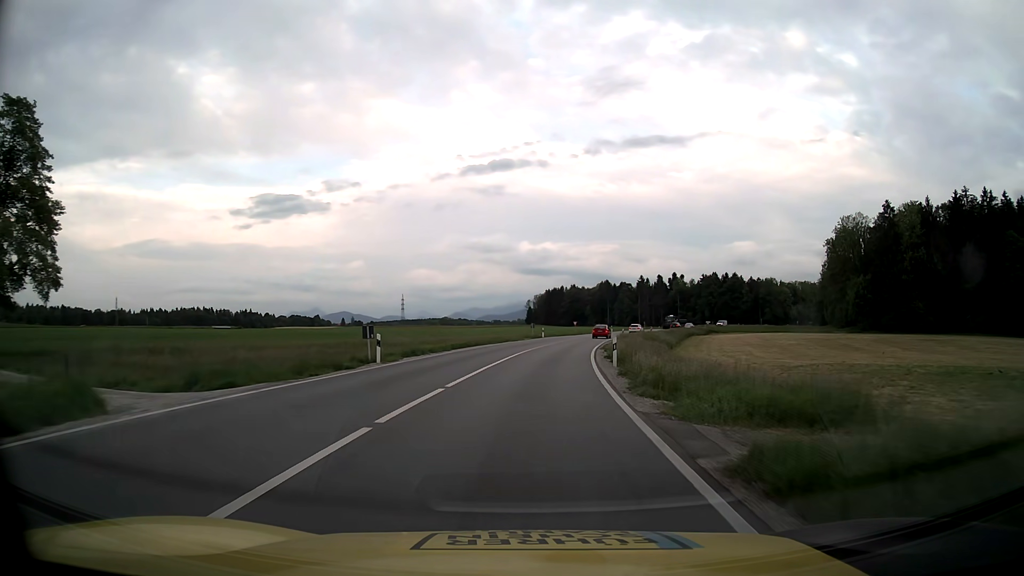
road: primary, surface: asphalt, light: Day
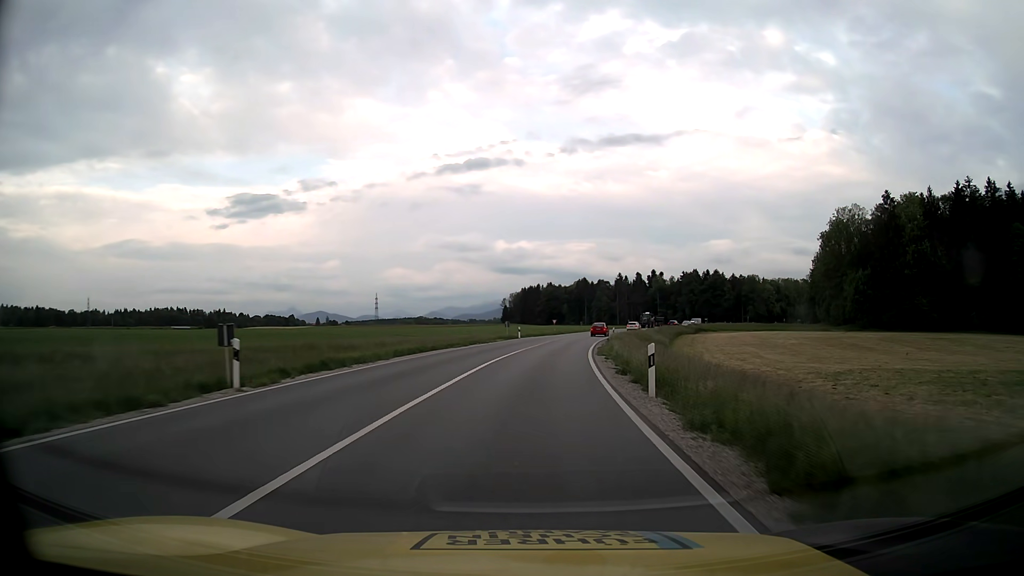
(+0.2, +11.1) m; +2°
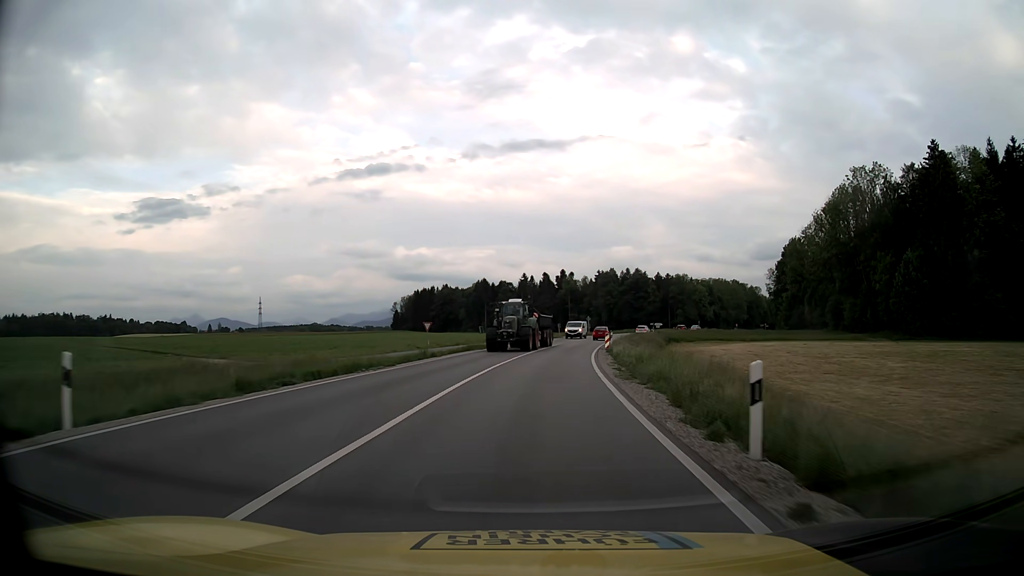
(+4.3, +55.3) m; +9°
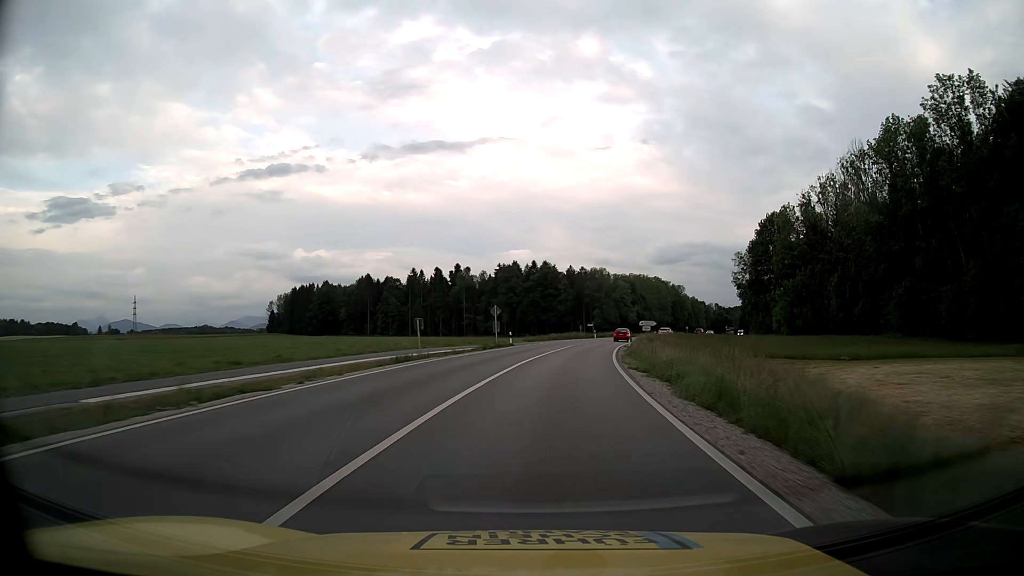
(+4.1, +55.2) m; +8°
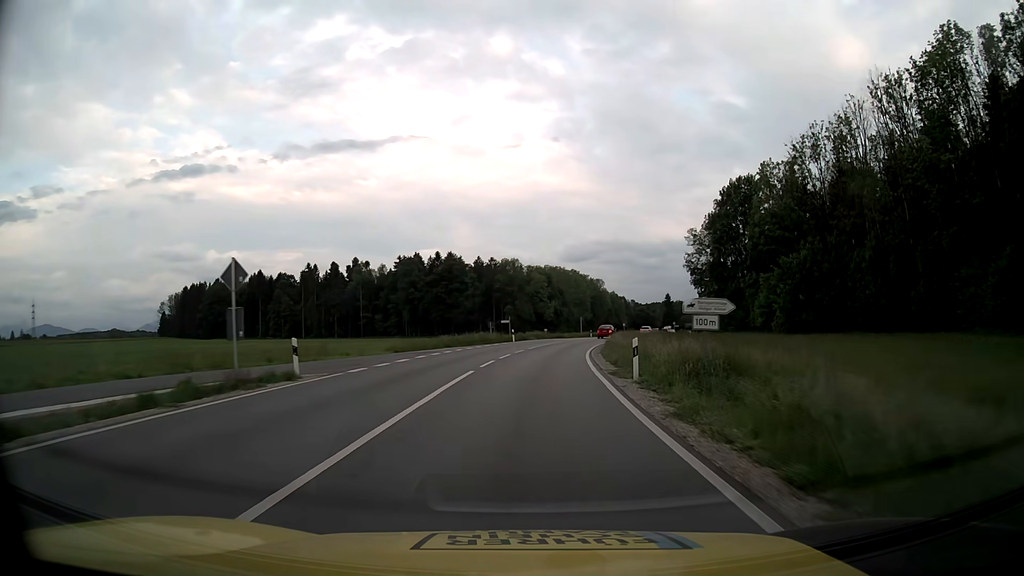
(+2.5, +33.1) m; +8°
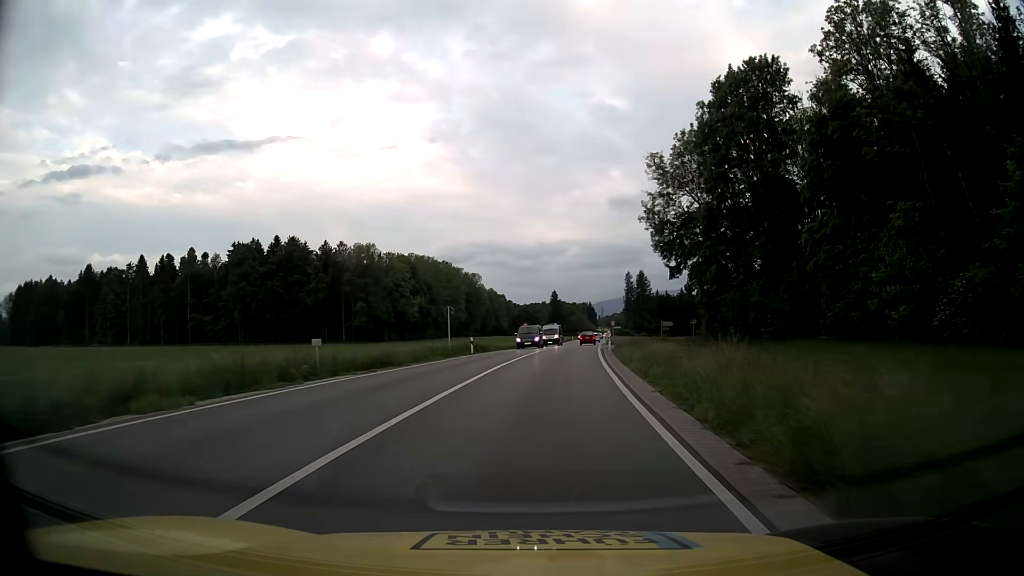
(+4.6, +55.3) m; +10°
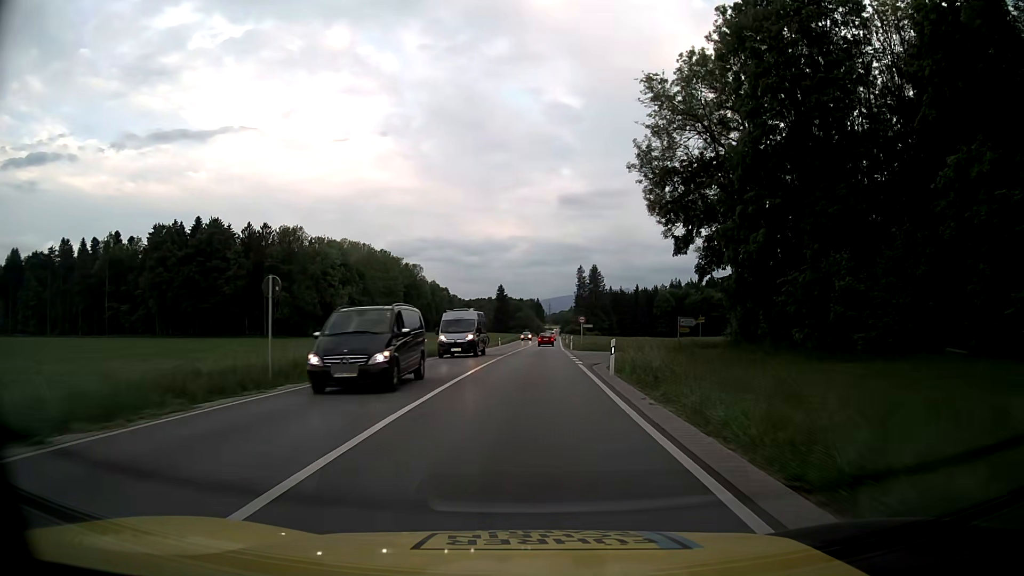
(+1.0, +22.2) m; +5°
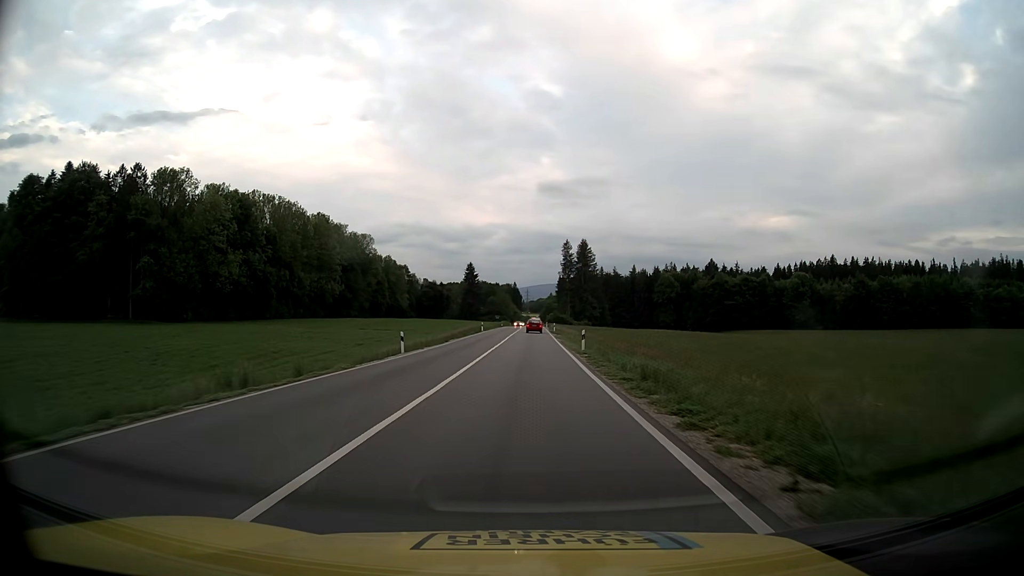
(+1.4, +56.0) m; +2°
(0, +10) (0, +20) (0, +30) (0, +40) (0, +50) (+1, +60) (+1, +70) (+1, +80) (+1, +90) (+1, +100) m
